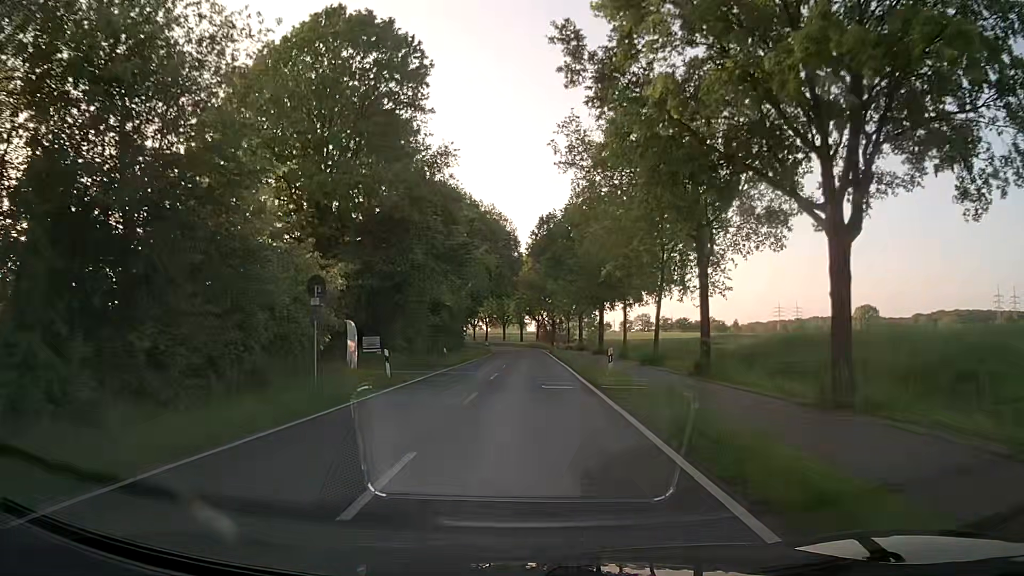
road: secondary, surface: asphalt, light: Day
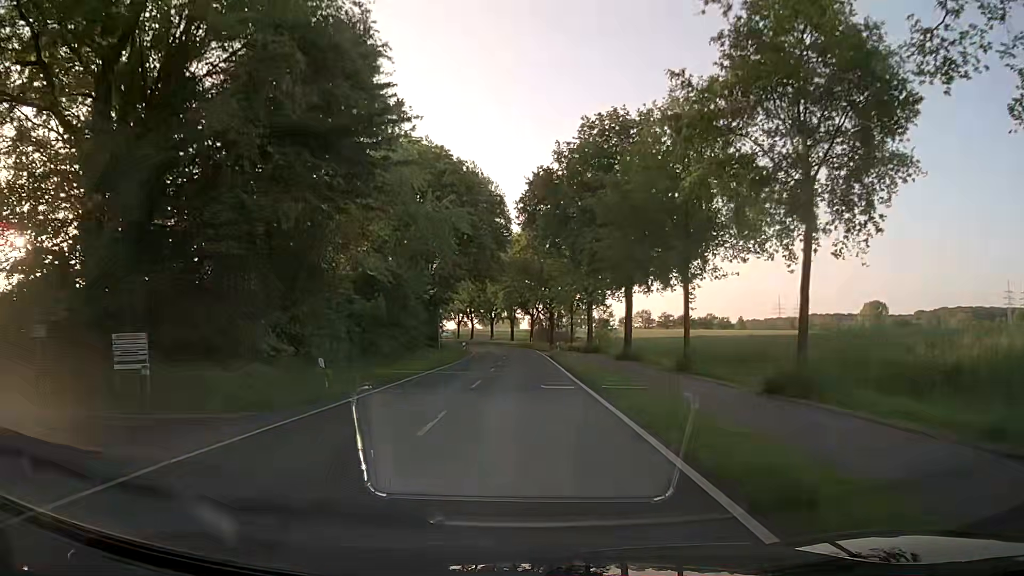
(+0.2, +22.9) m; +1°
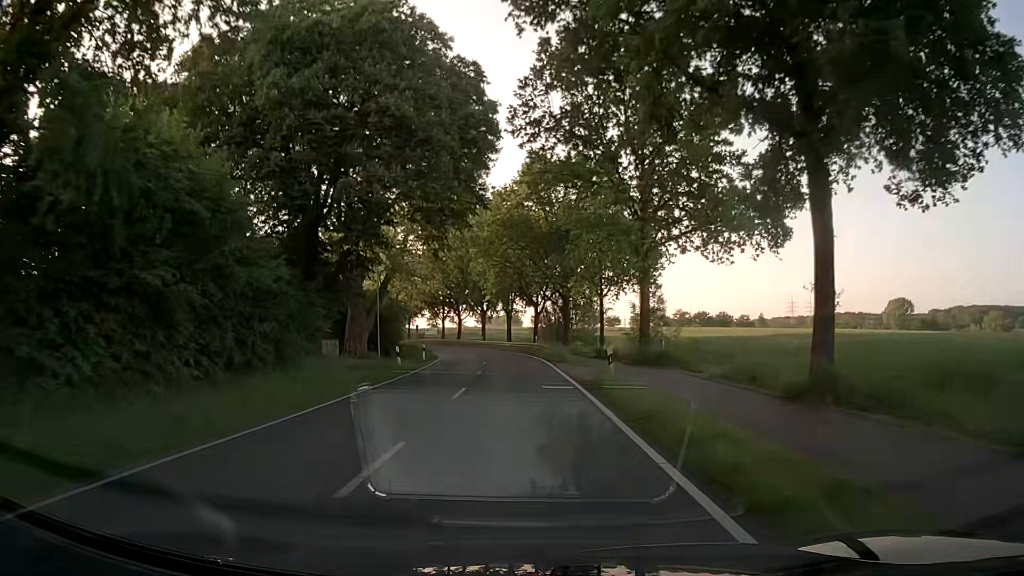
(-0.1, +30.6) m; 0°
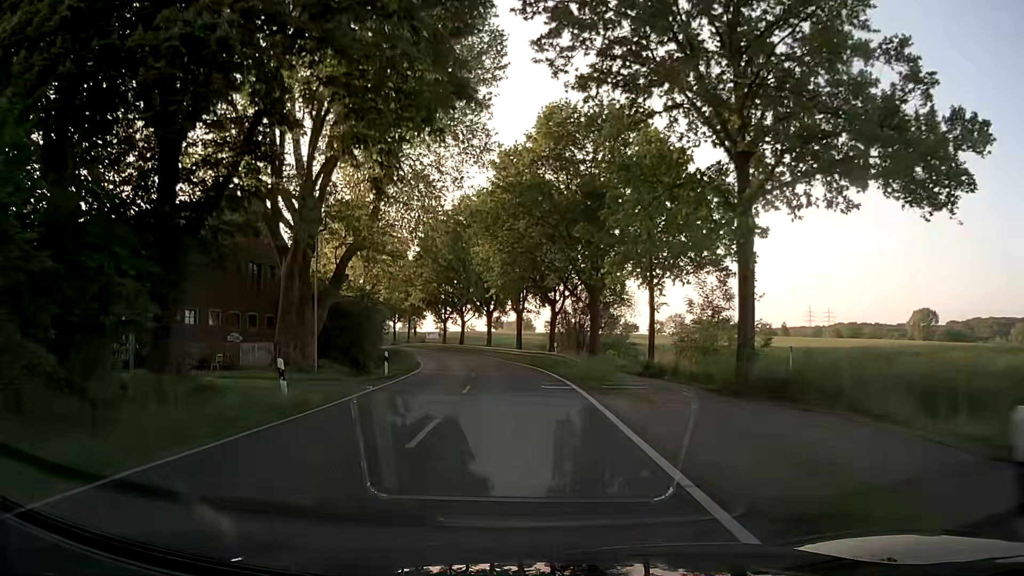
(-0.3, +15.3) m; -1°
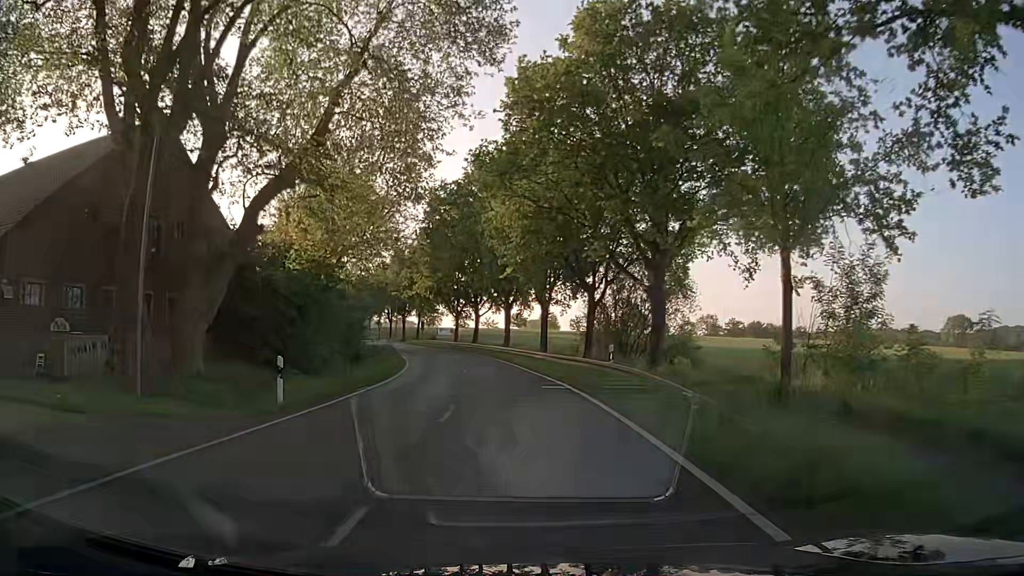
(-0.3, +15.2) m; -2°
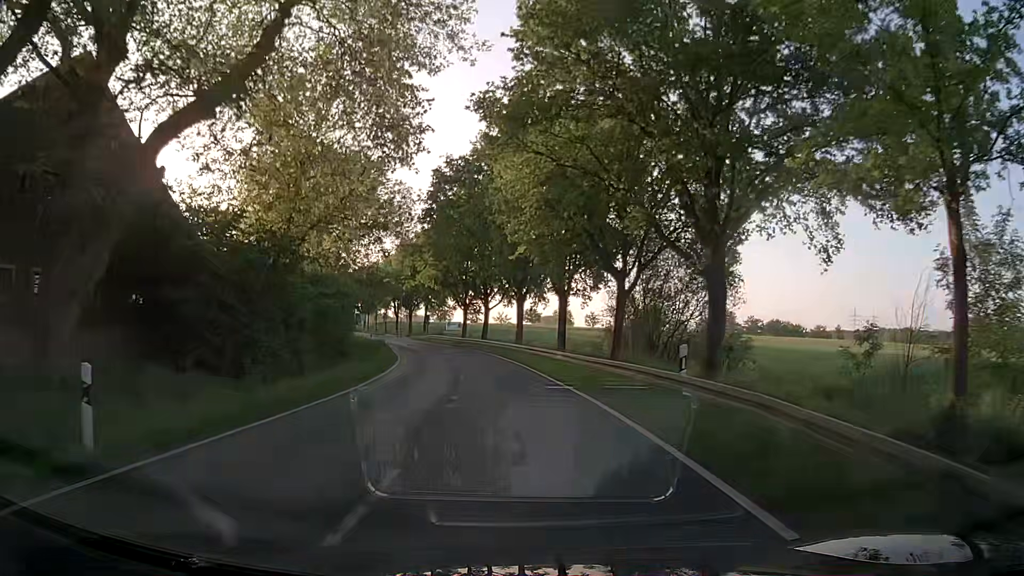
(0.0, +7.6) m; -1°
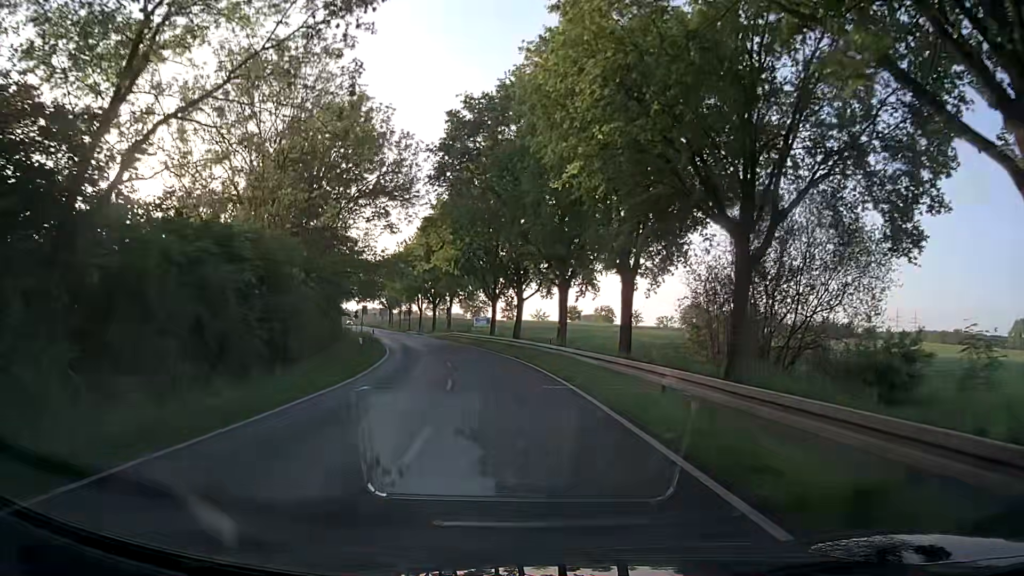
(-0.4, +15.2) m; -4°
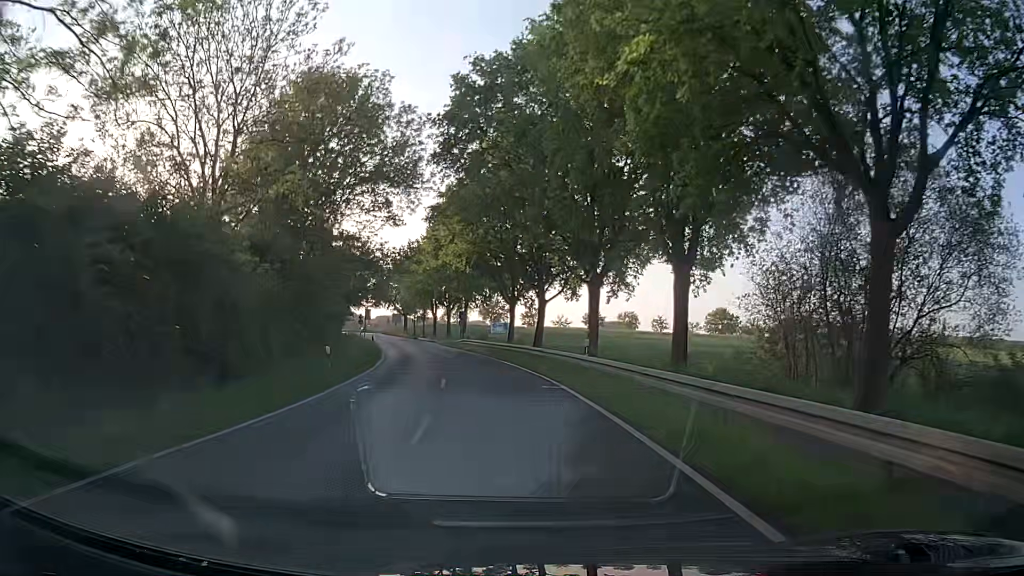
(-0.1, +7.6) m; -2°
(0, +10) (-1, +20) (-2, +30) (-3, +40) (-5, +50) (-7, +59) (-9, +69) (-12, +79) (-14, +89) (-17, +98) m
